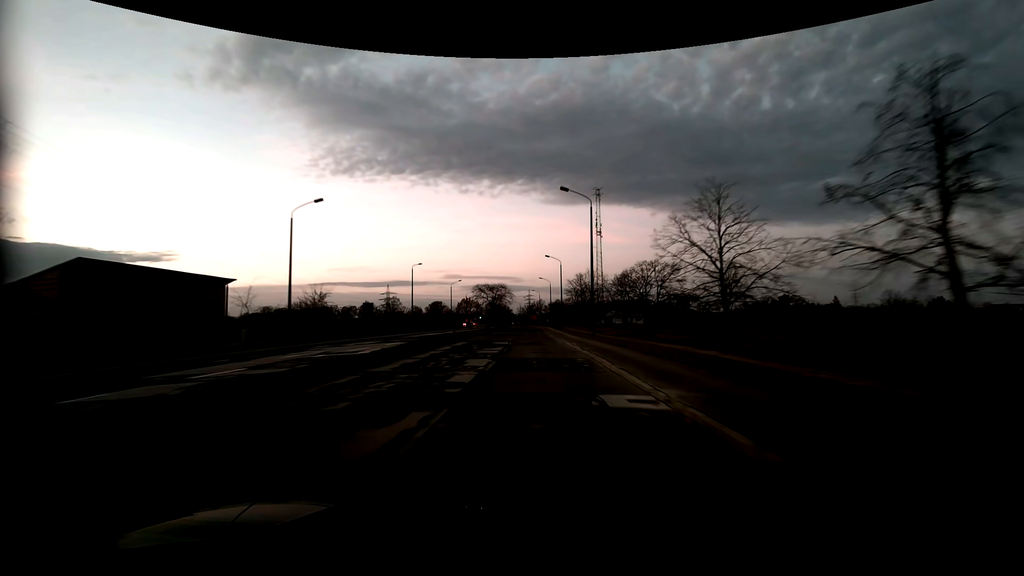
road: tertiary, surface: asphalt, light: Dusk
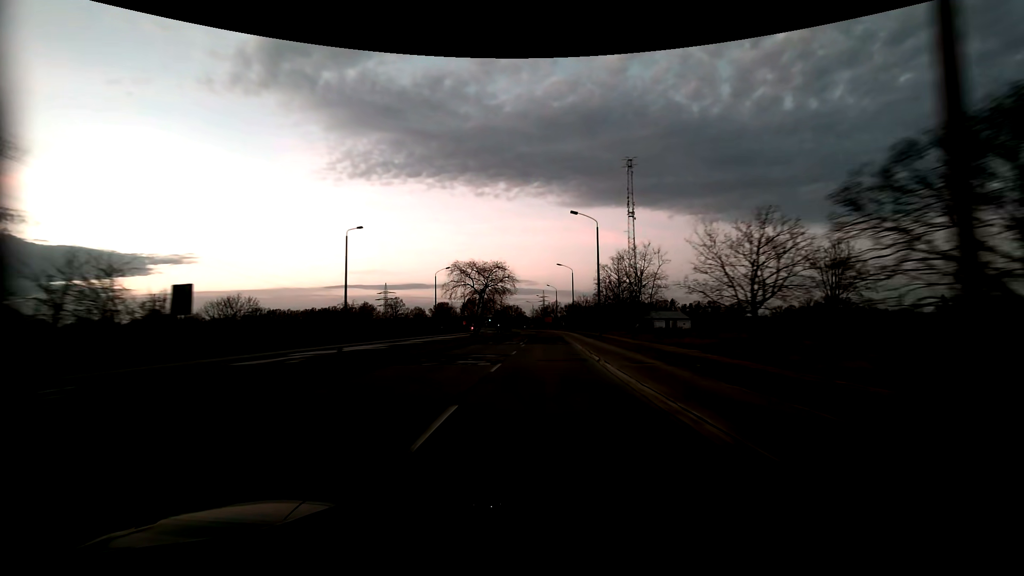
(-0.6, +33.3) m; -2°
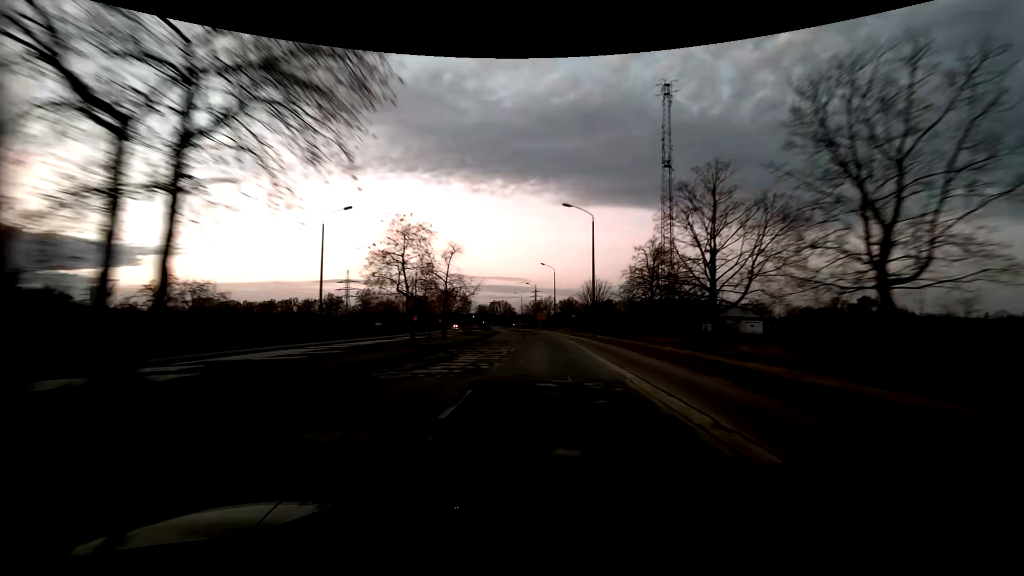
(+0.9, +43.0) m; +2°
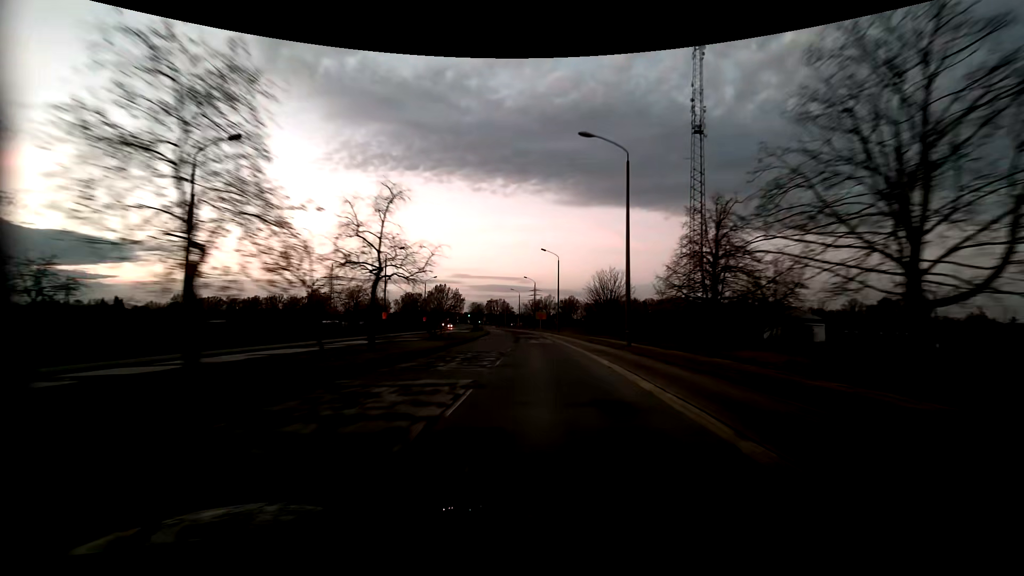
(-0.1, +16.9) m; 0°
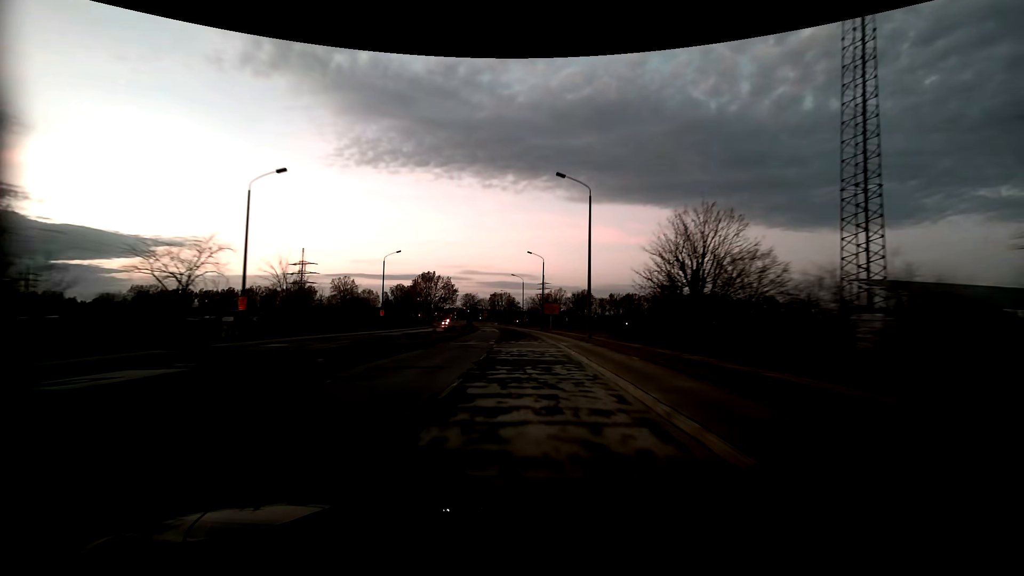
(-0.2, +34.4) m; -1°
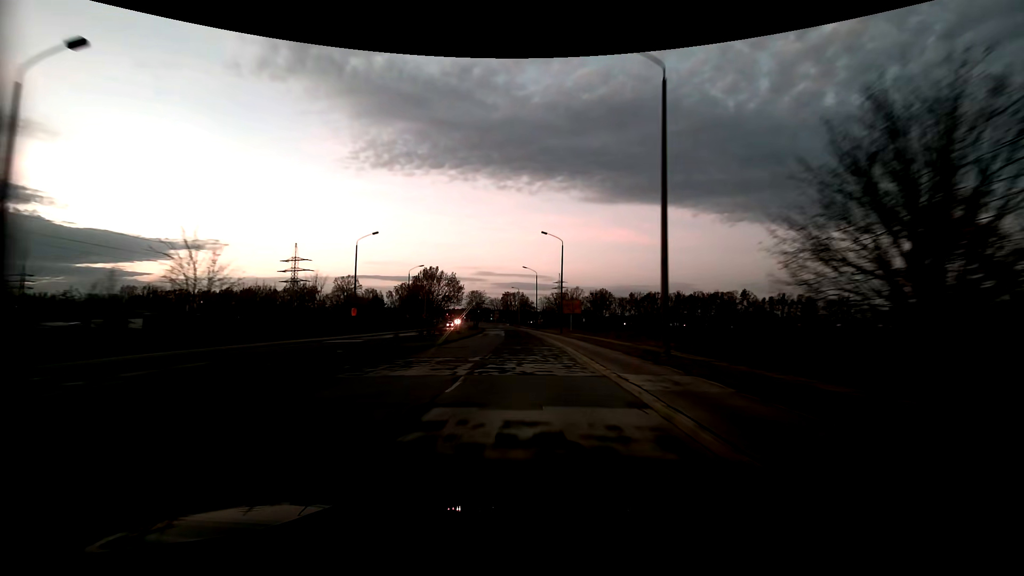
(-0.3, +17.2) m; -2°
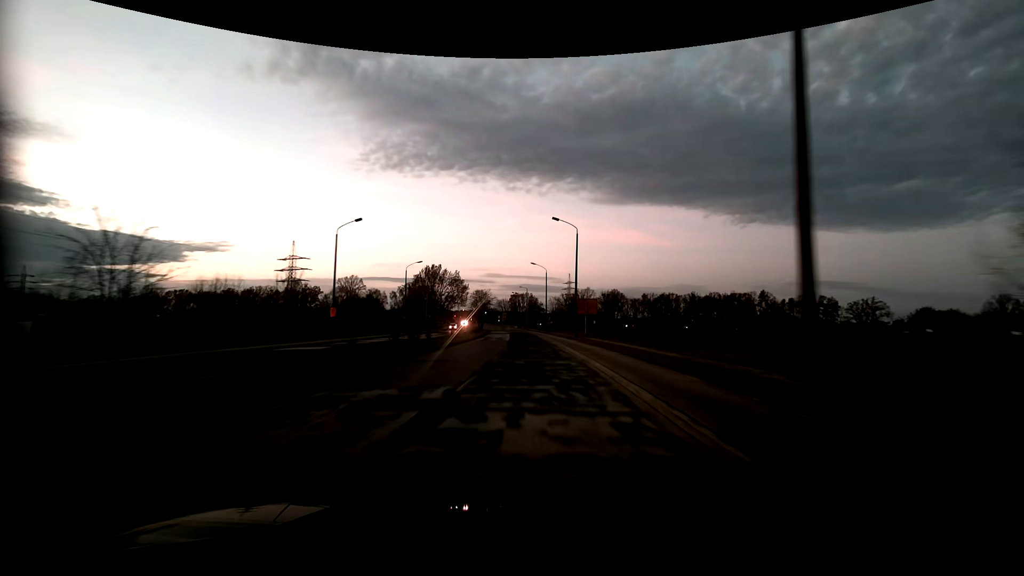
(-0.1, +8.6) m; -1°
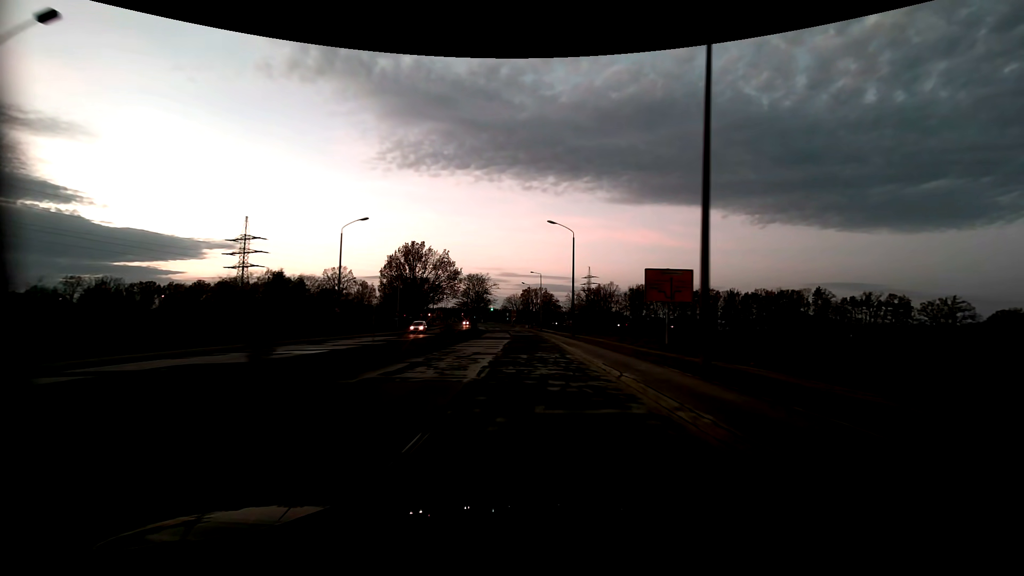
(-0.6, +34.0) m; -1°
(0, +10) (0, +20) (0, +30) (-1, +40) (-1, +50) (-2, +60) (-2, +70) (-3, +80) (-4, +90) (-5, +100) m
